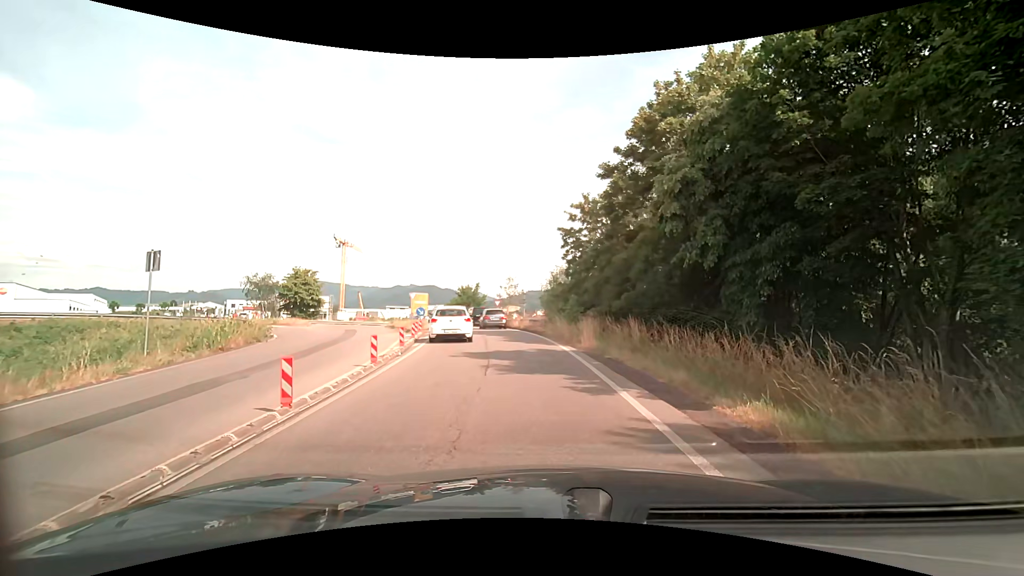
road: trunk_link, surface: asphalt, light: Day
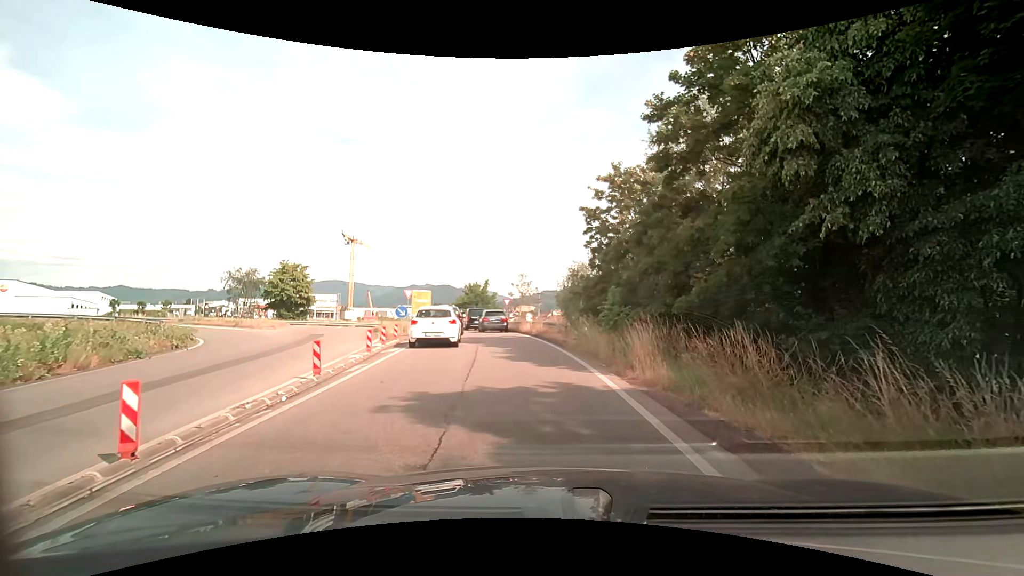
(0.0, +7.4) m; 0°
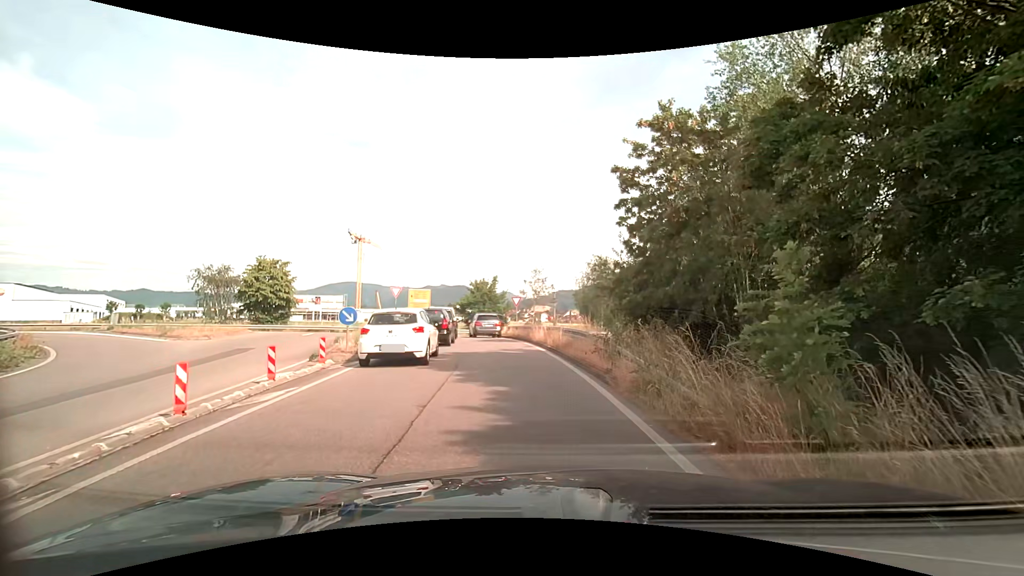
(-0.2, +8.2) m; -4°
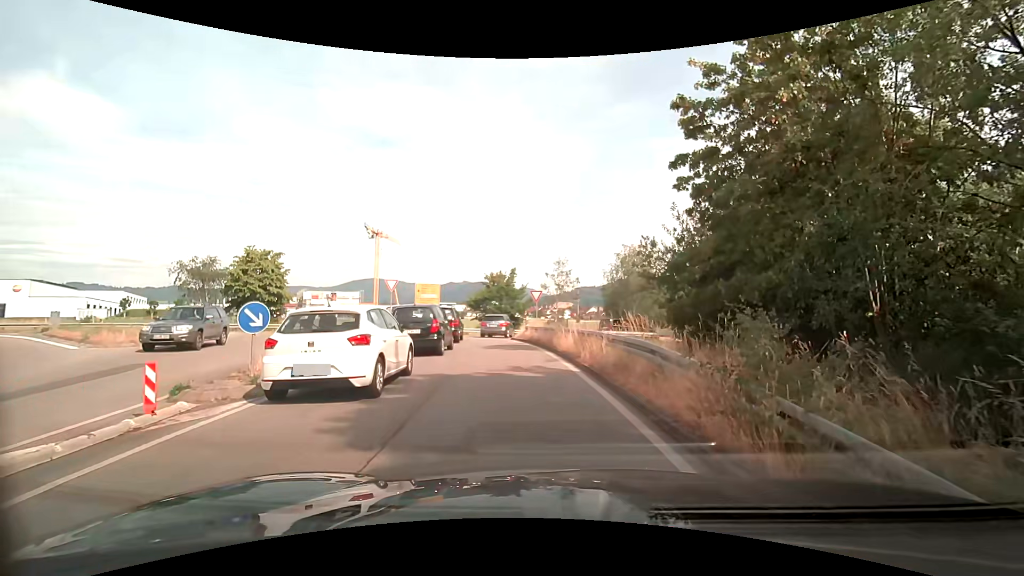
(+0.1, +6.4) m; -1°
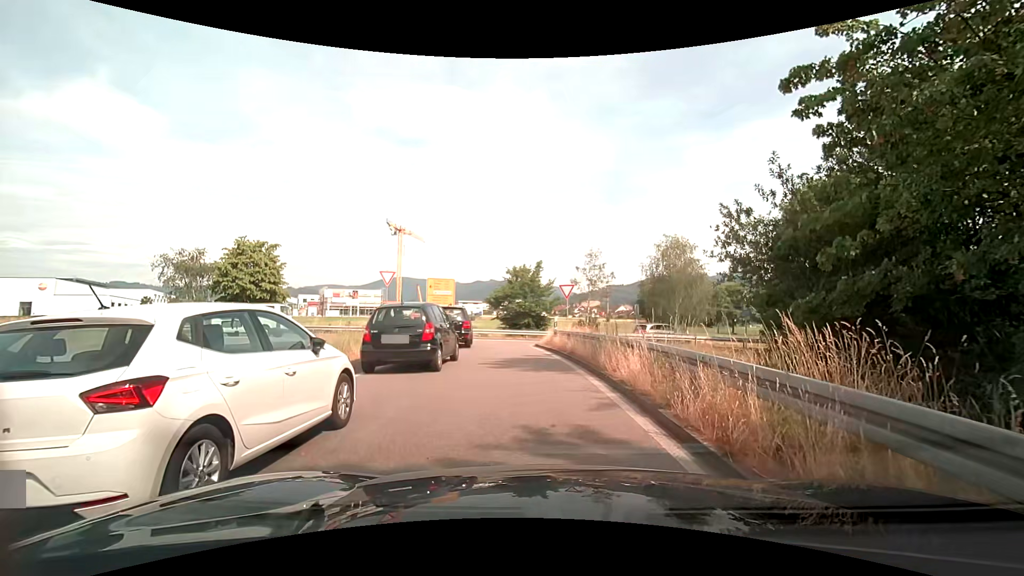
(-0.2, +6.1) m; -5°
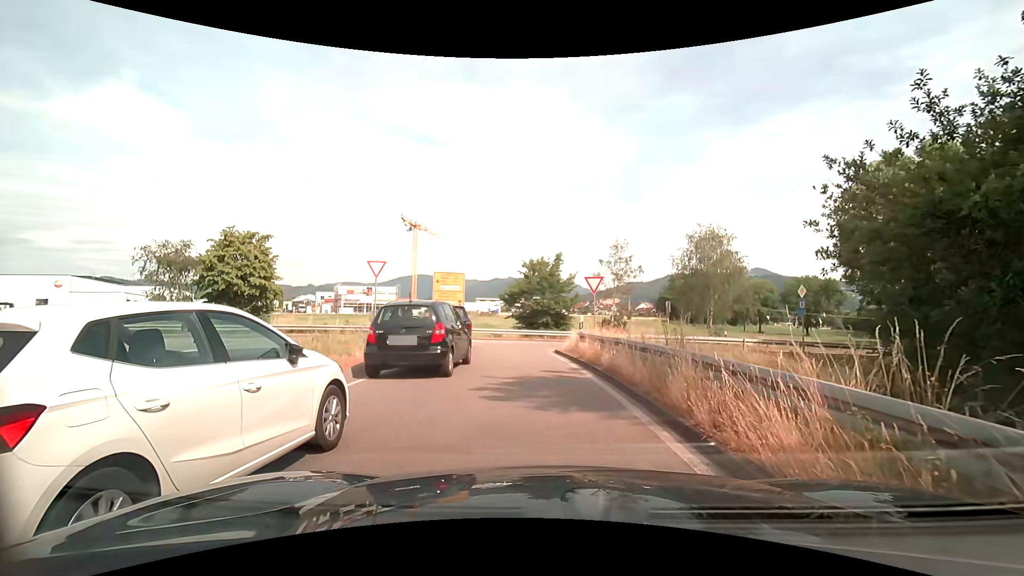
(0.0, +4.4) m; 0°
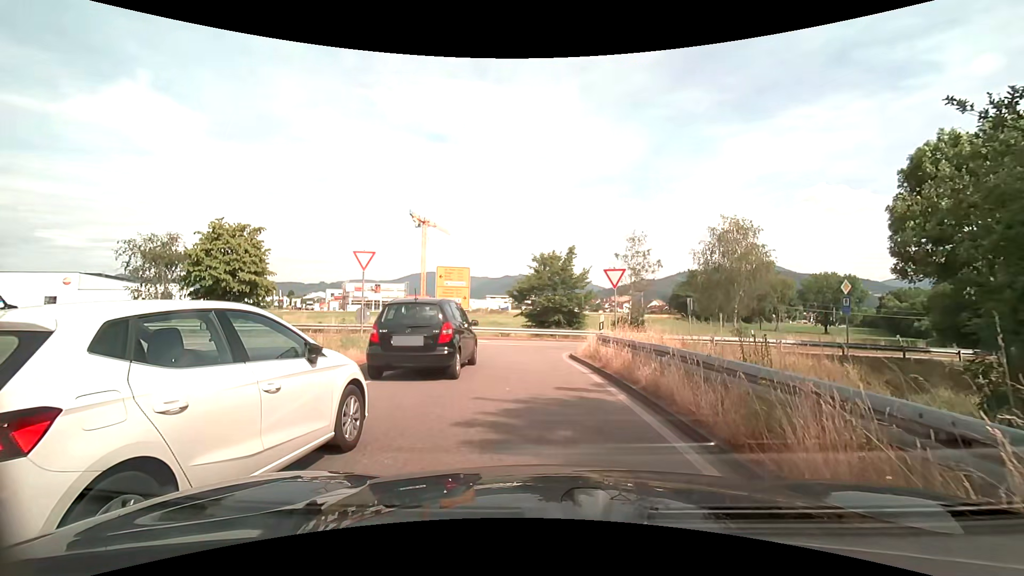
(-0.1, +2.7) m; -2°
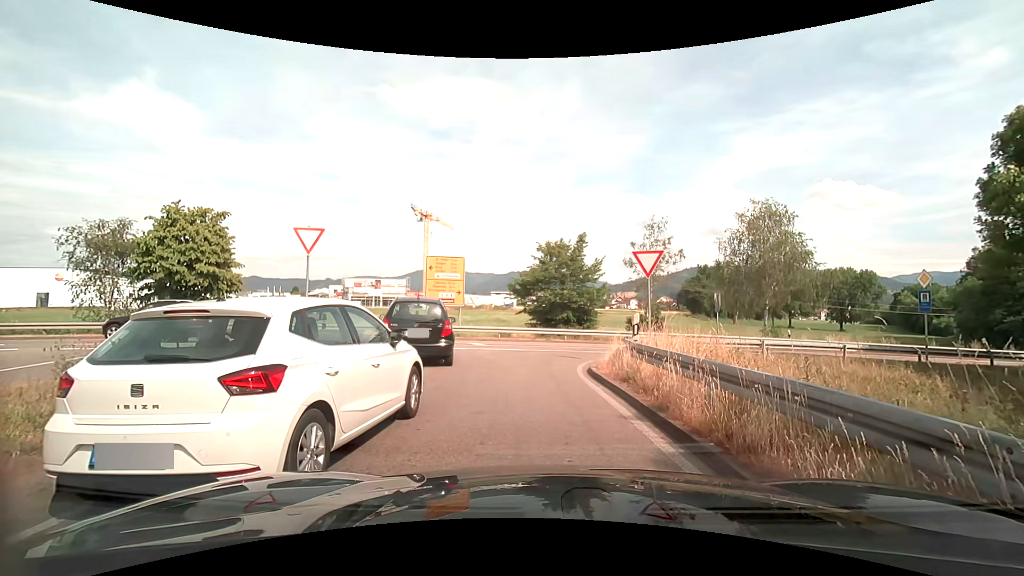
(0.0, +4.5) m; +1°
